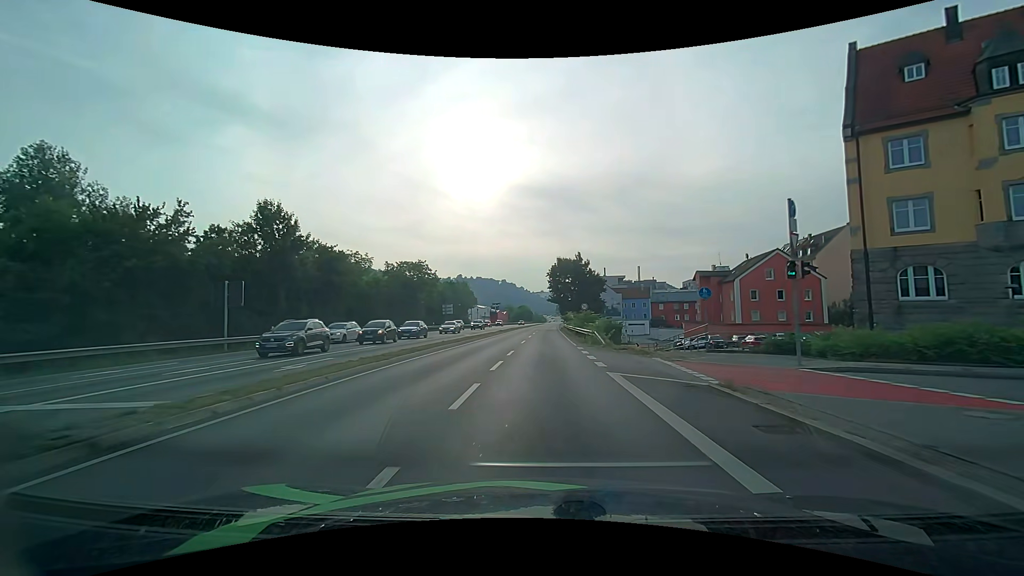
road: primary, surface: asphalt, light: Day
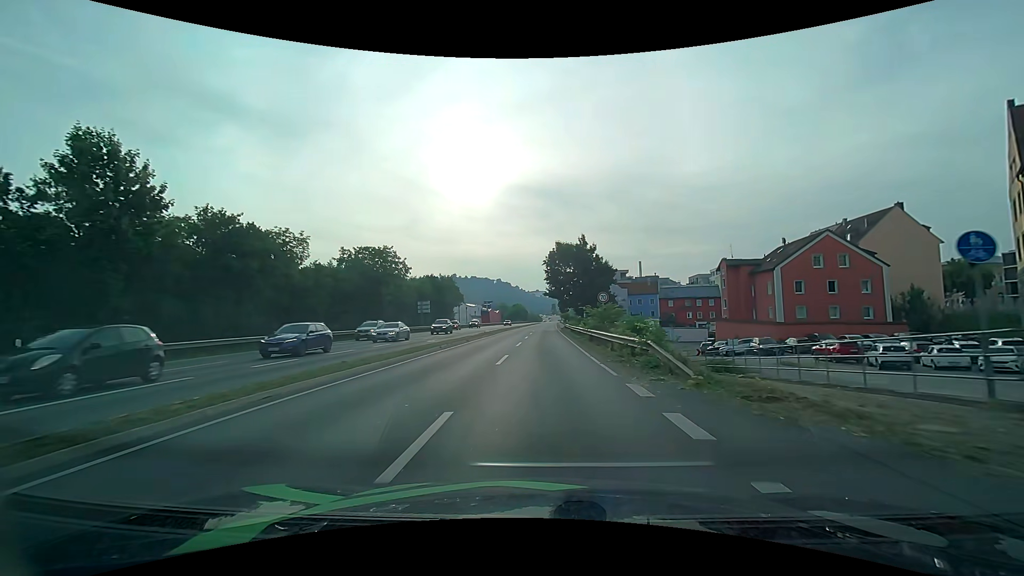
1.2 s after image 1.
(0.0, +15.6) m; 0°
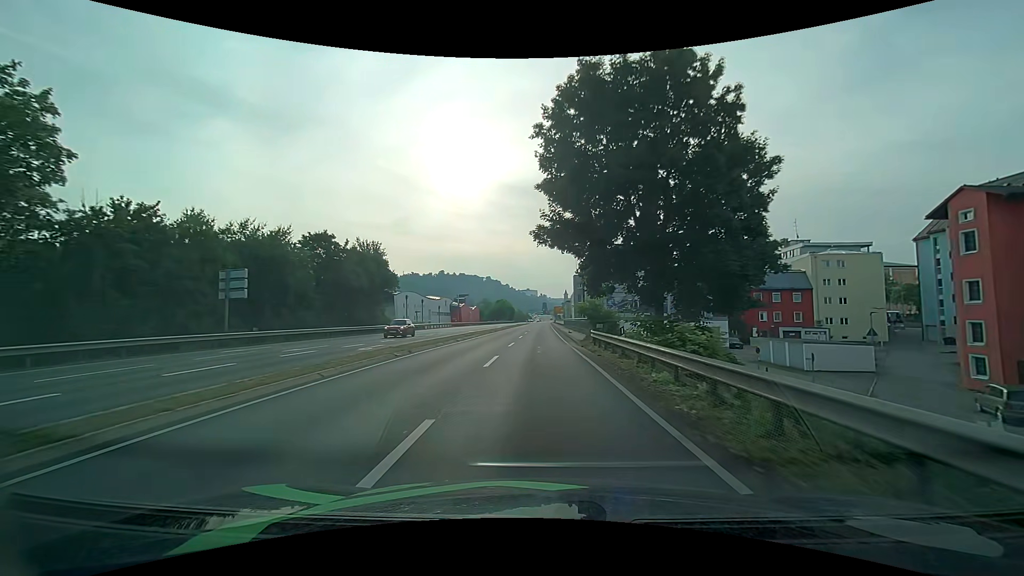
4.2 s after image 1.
(+0.5, +46.0) m; +1°
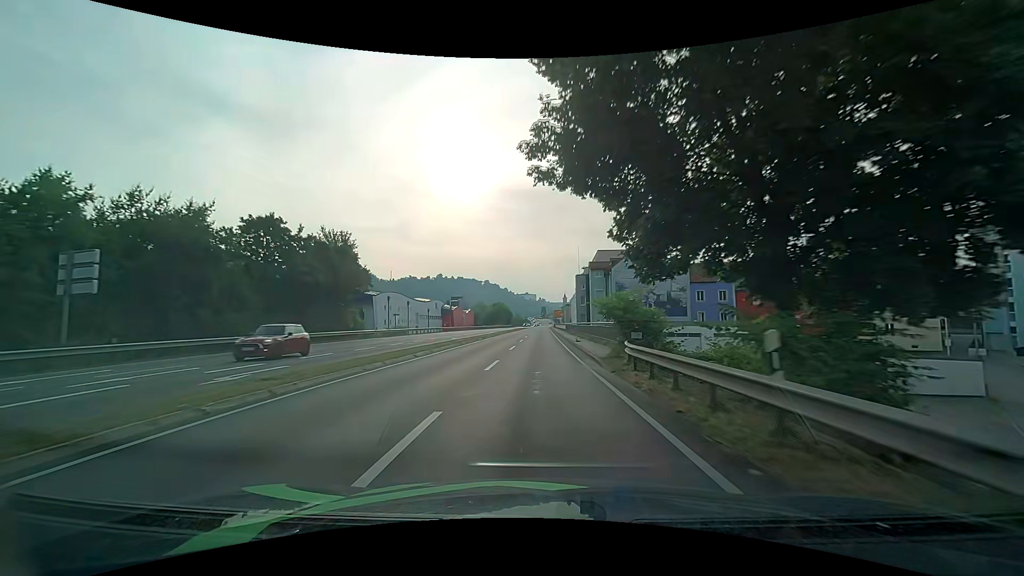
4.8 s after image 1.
(0.0, +10.3) m; 0°
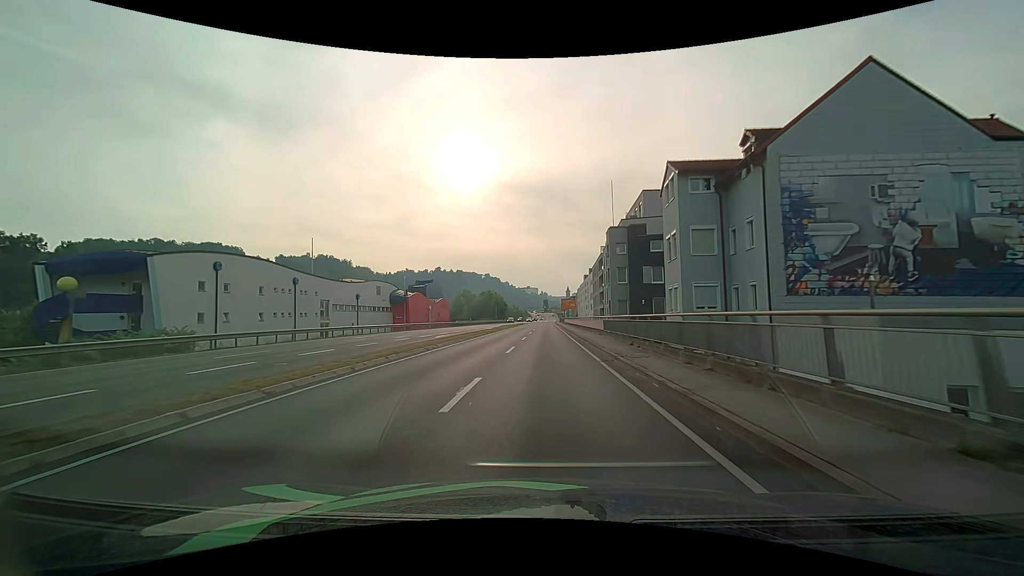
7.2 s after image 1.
(+0.1, +43.6) m; 0°
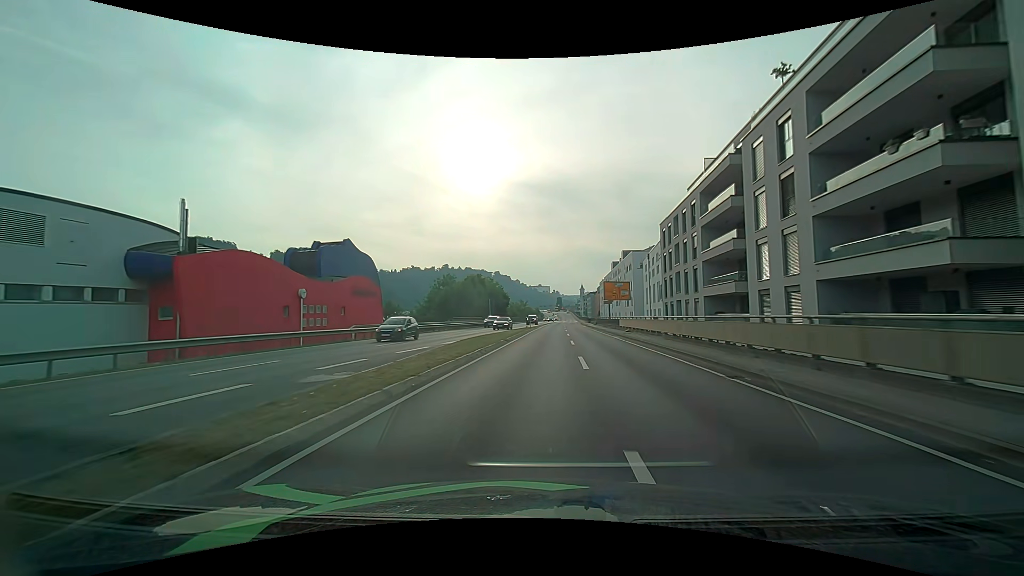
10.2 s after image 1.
(-1.4, +54.0) m; -2°
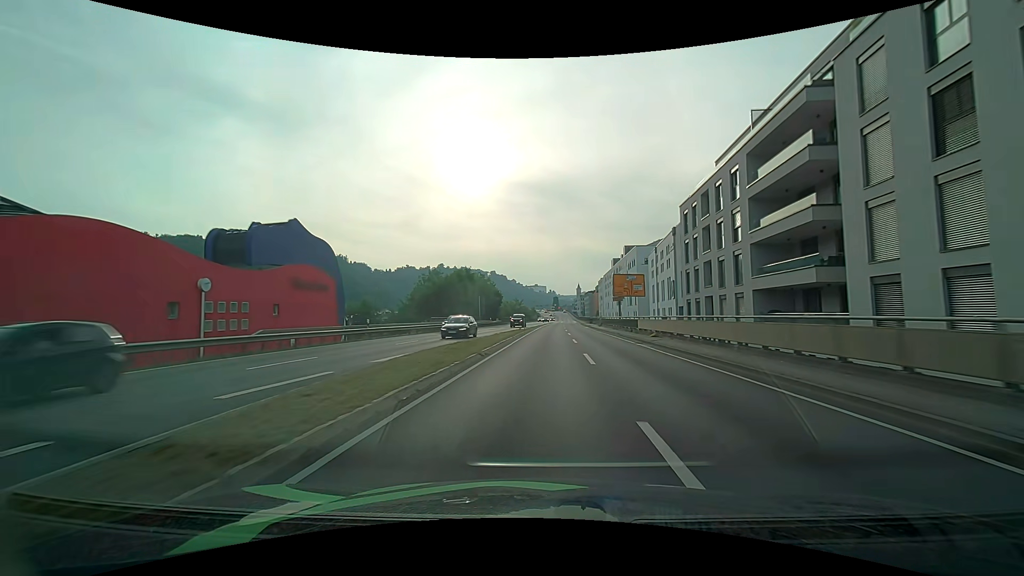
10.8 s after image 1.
(0.0, +10.6) m; +1°
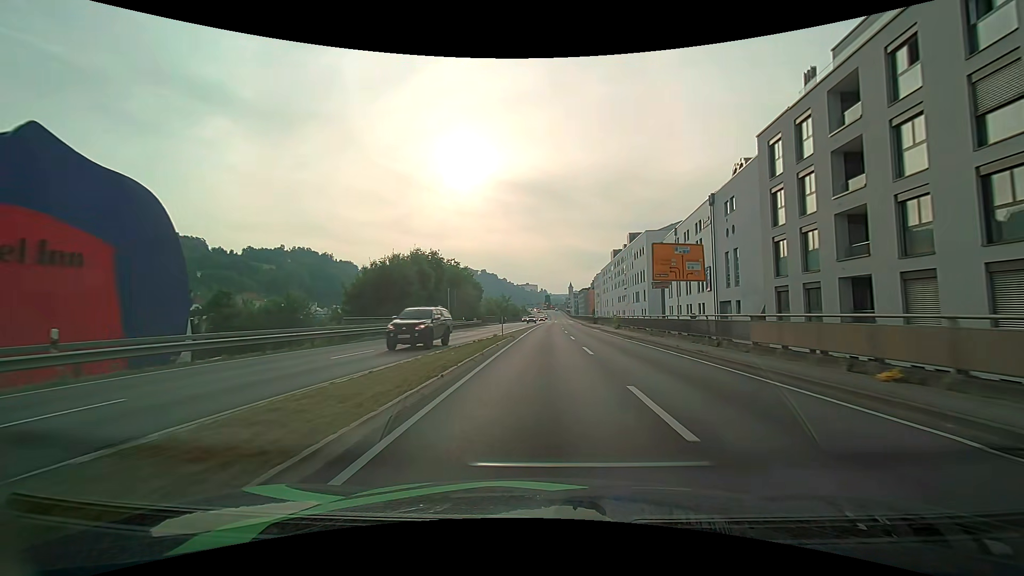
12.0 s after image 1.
(0.0, +20.9) m; +1°
(0, +10) (0, +20) (0, +30) (+1, +40) (+1, +50) (+1, +60) (+2, +70) (+2, +80) (+2, +90) (+3, +100) m
